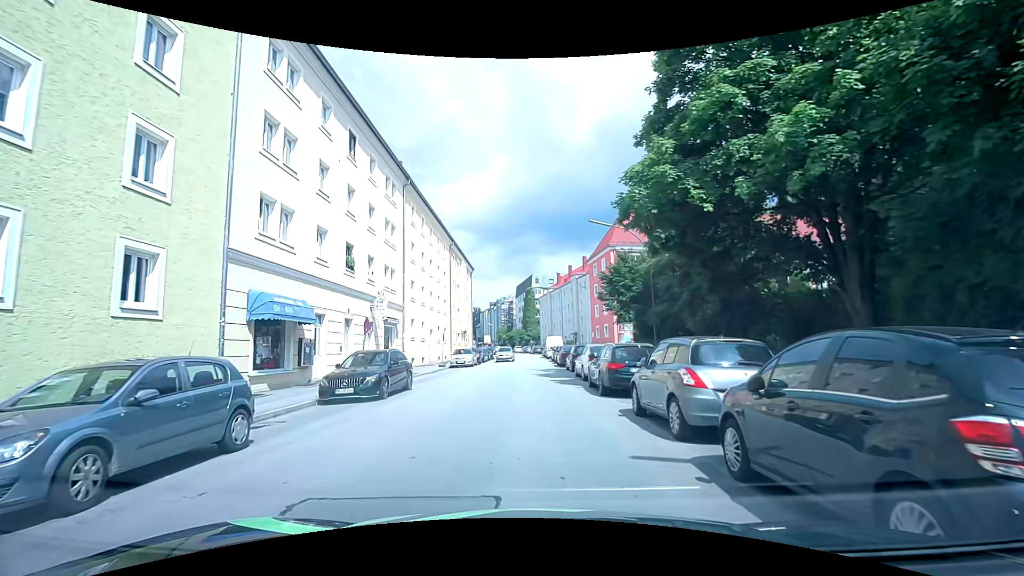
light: Day
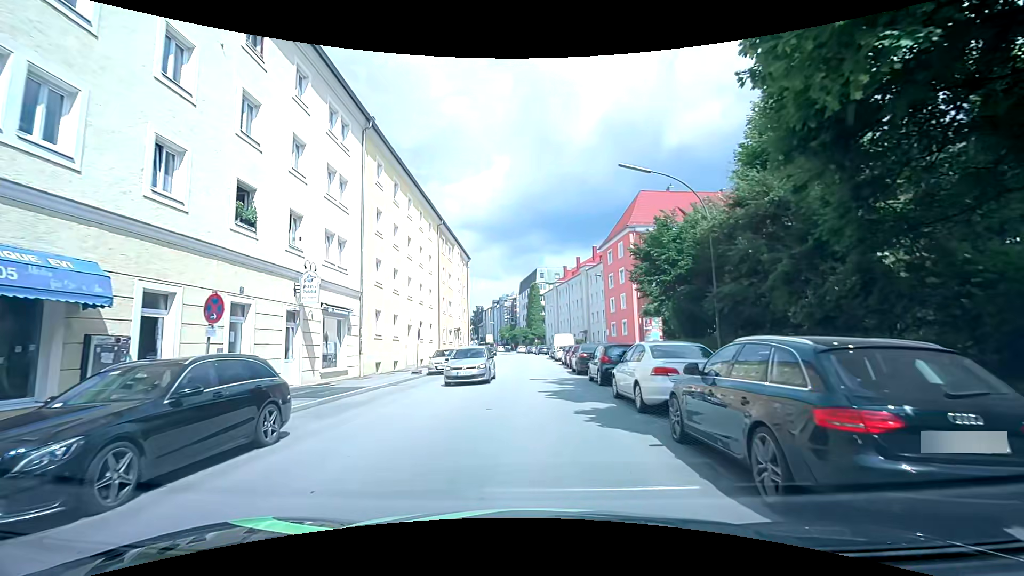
(-0.1, +9.6) m; 0°
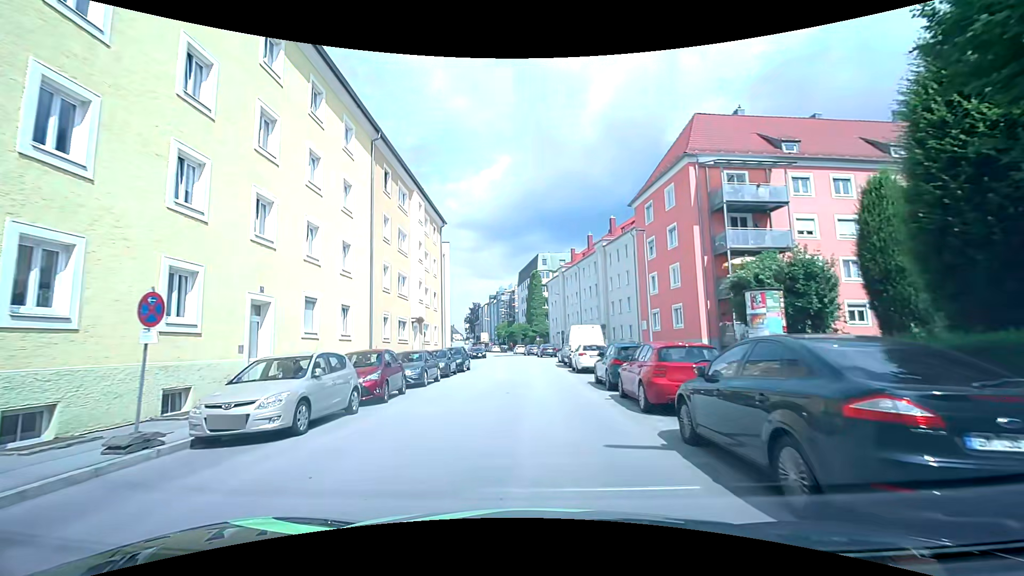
(-0.3, +19.6) m; -1°
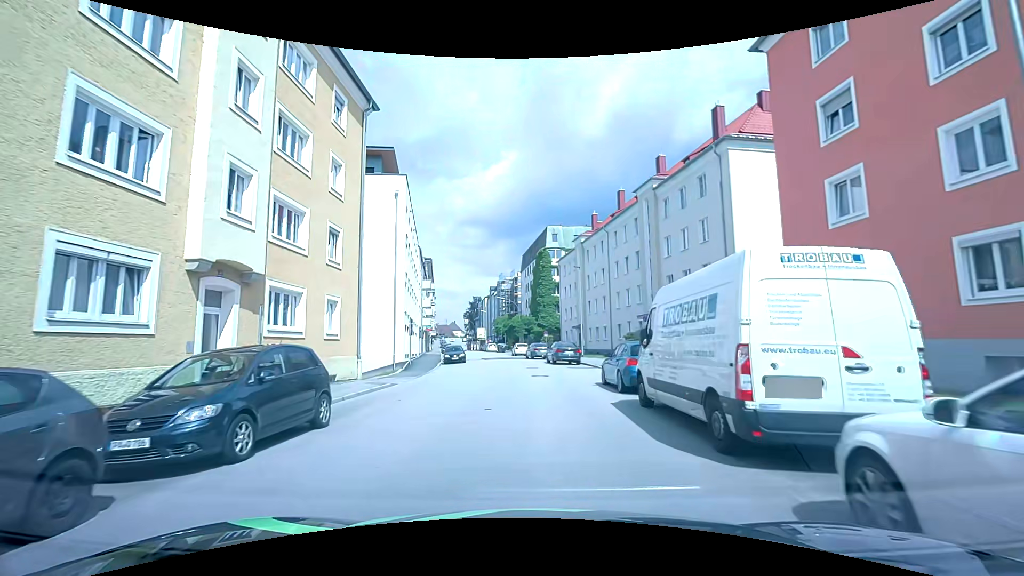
(0.0, +23.2) m; 0°
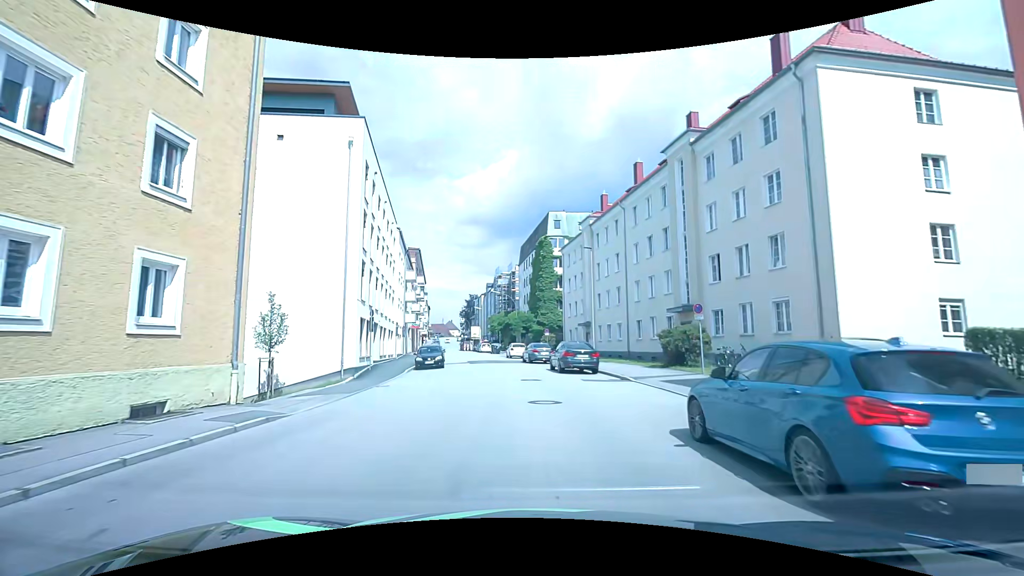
(-0.1, +9.3) m; -1°
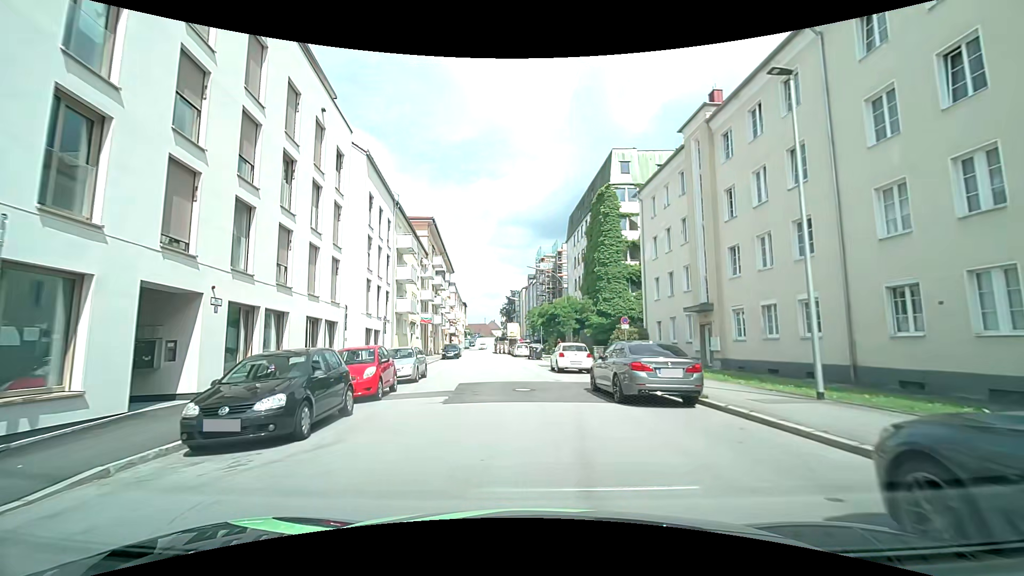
(-0.5, +23.1) m; -5°
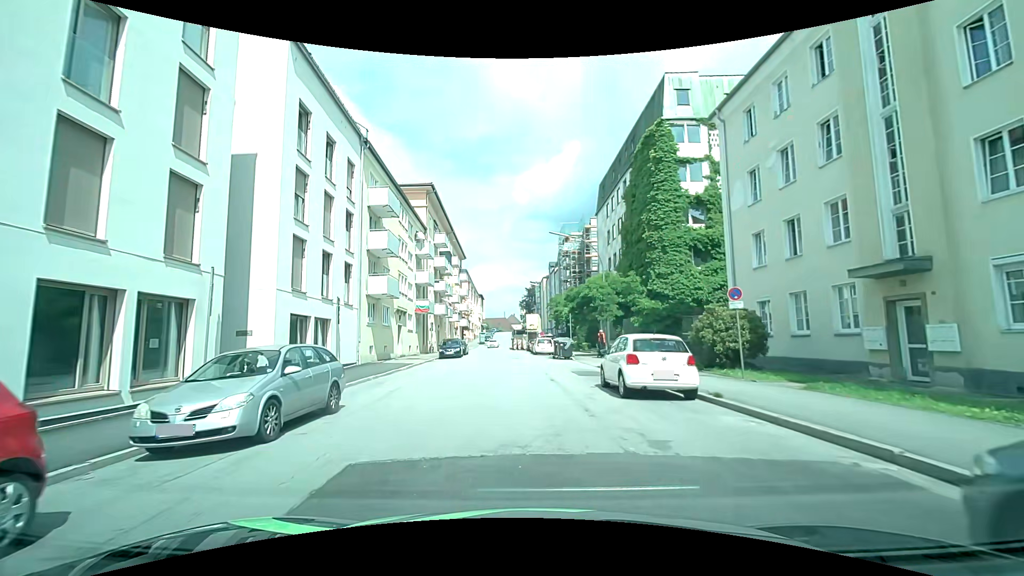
(-0.2, +12.5) m; -2°
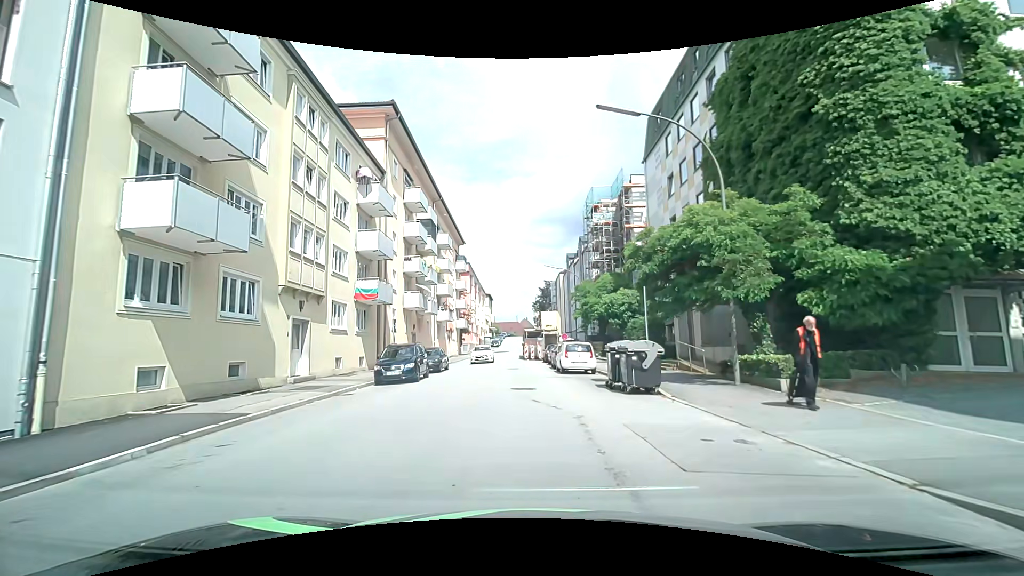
(-0.1, +19.5) m; -1°
(0, +10) (0, +20) (-1, +30) (-3, +40) (-3, +50) (-3, +60) (-3, +70) (-2, +80) (-2, +90) (-2, +100) m
